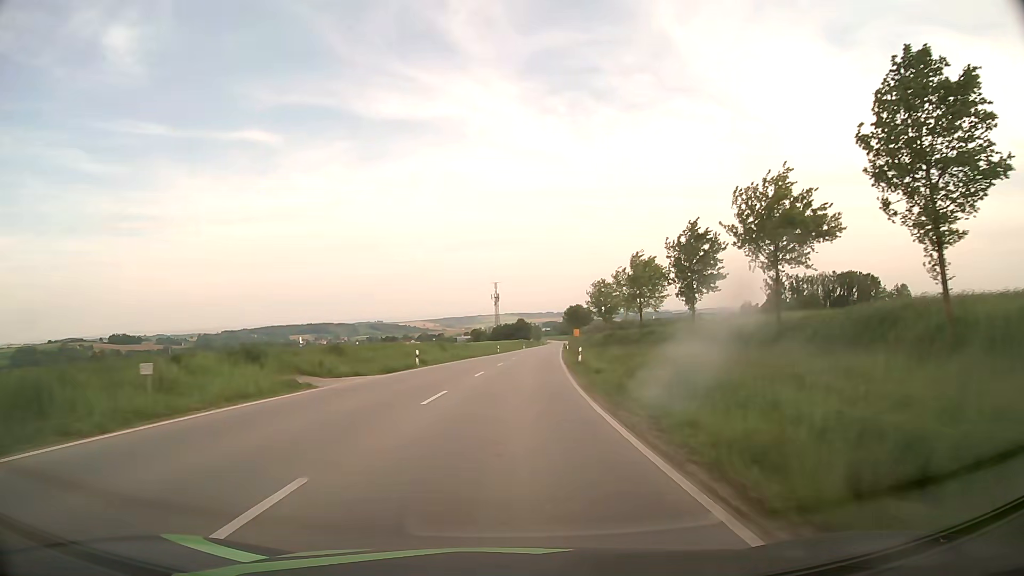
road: secondary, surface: asphalt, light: Day
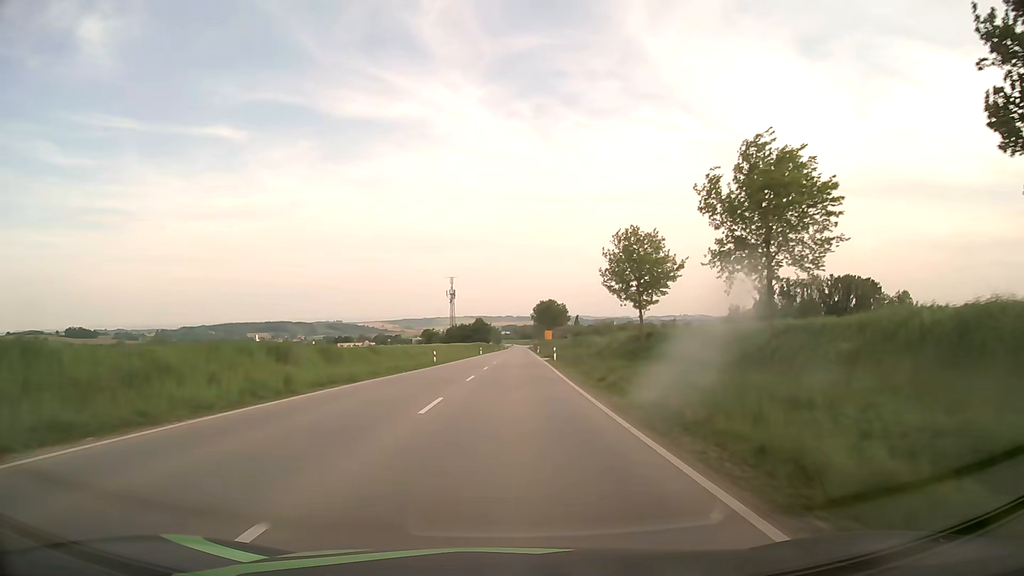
(+1.1, +37.5) m; +3°
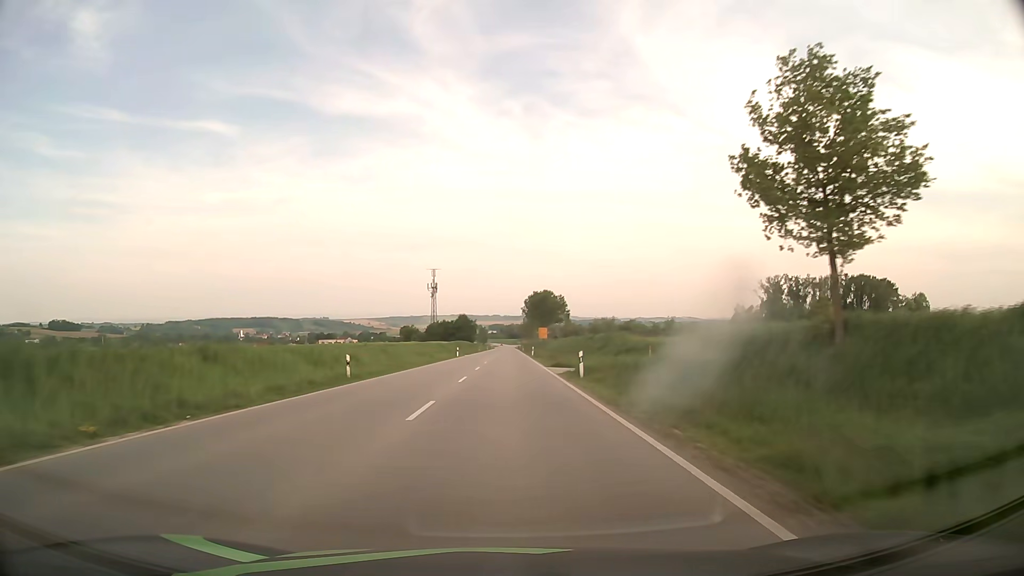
(+0.3, +25.0) m; +1°
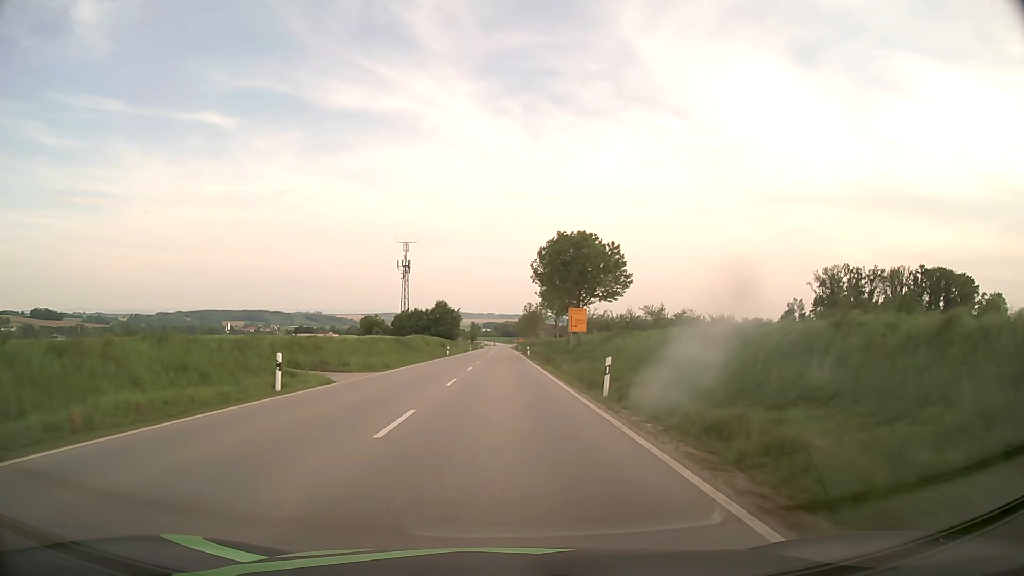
(+0.4, +62.5) m; +1°
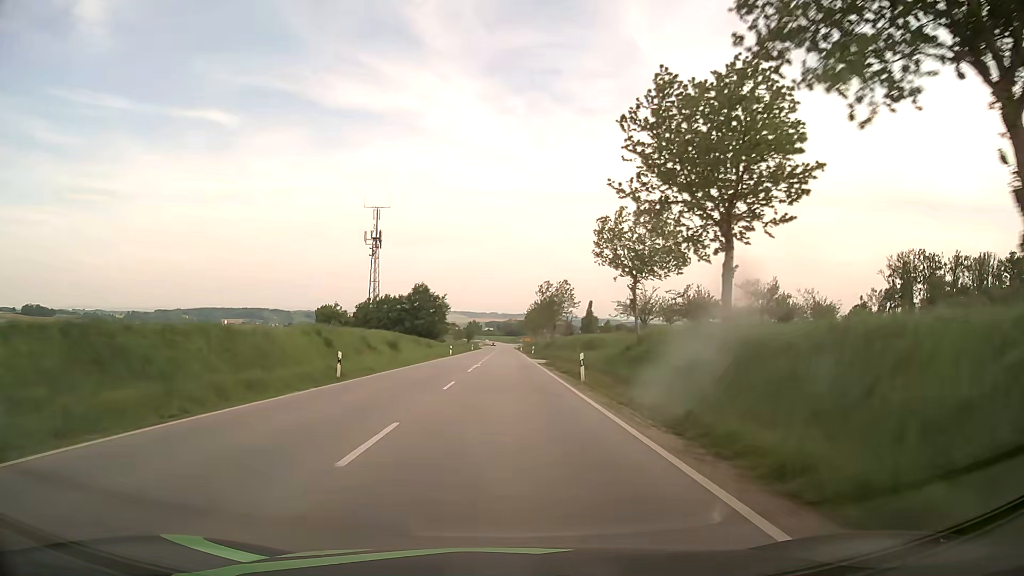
(-0.2, +50.1) m; 0°
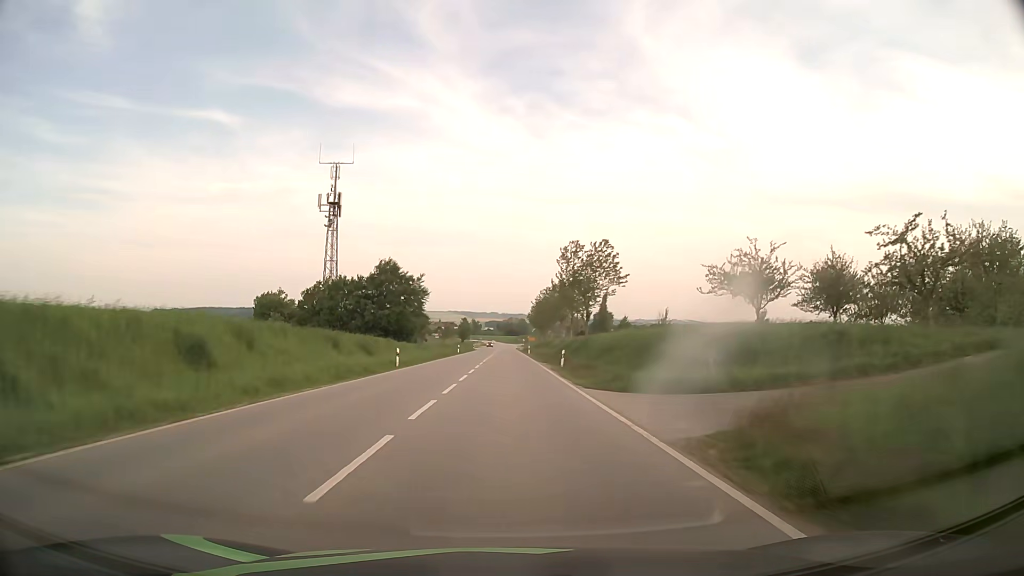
(0.0, +37.6) m; 0°
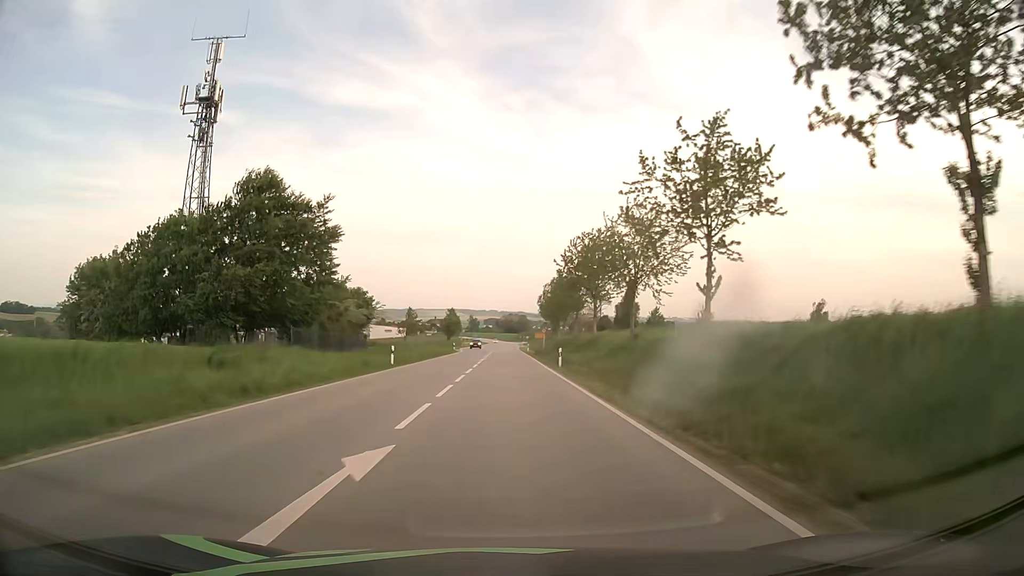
(+0.1, +50.0) m; 0°
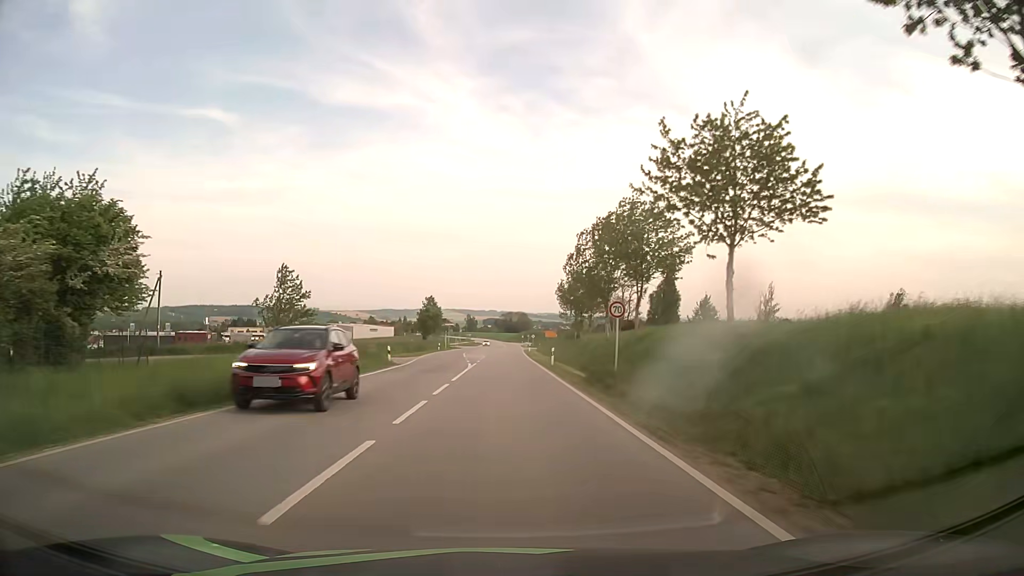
(+0.2, +46.9) m; 0°
(0, +10) (0, +20) (0, +30) (0, +40) (0, +50) (0, +60) (0, +70) (0, +80) (0, +90) (0, +100) m
